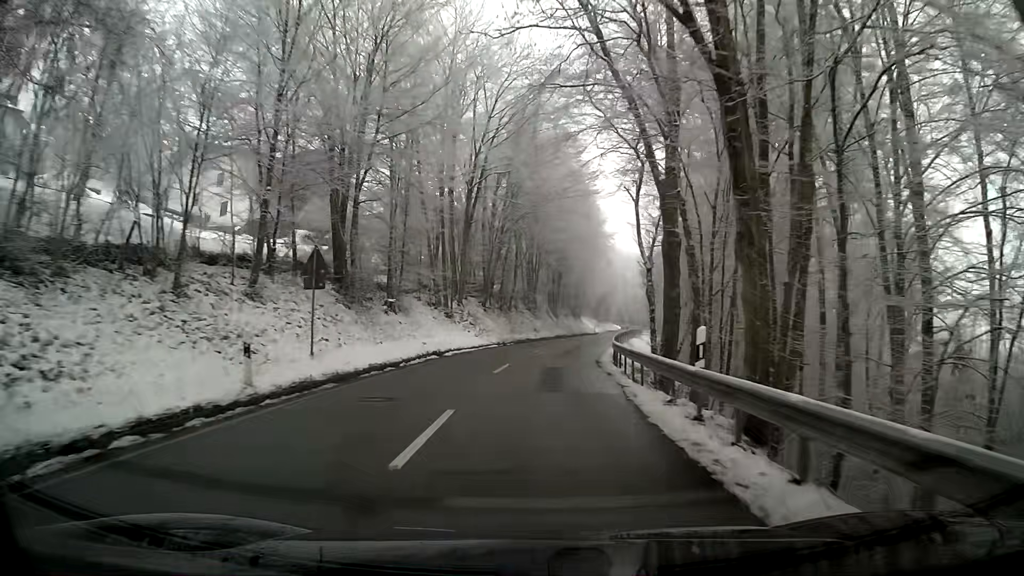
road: tertiary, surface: asphalt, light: Day
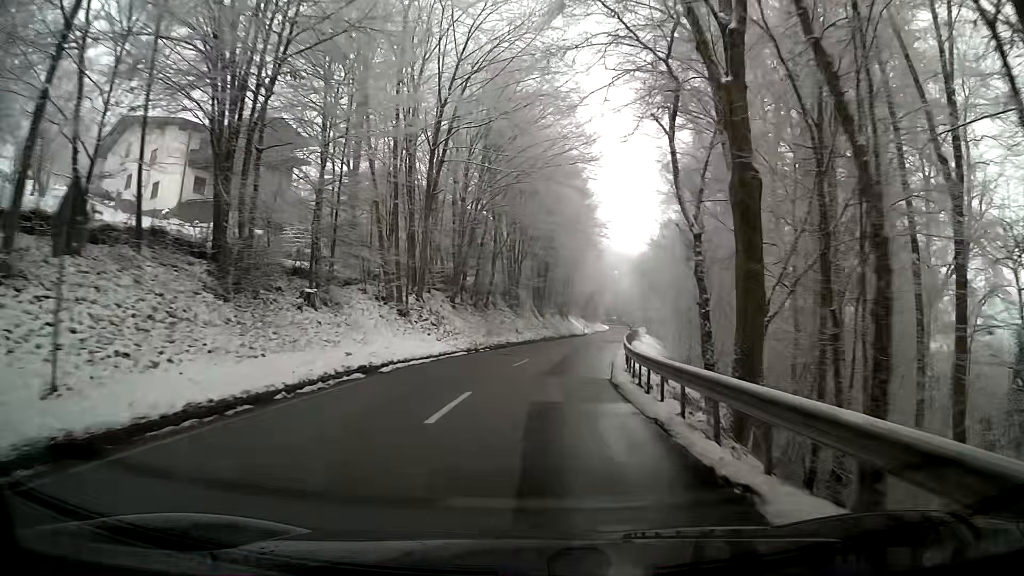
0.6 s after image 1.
(+0.1, +9.3) m; +1°
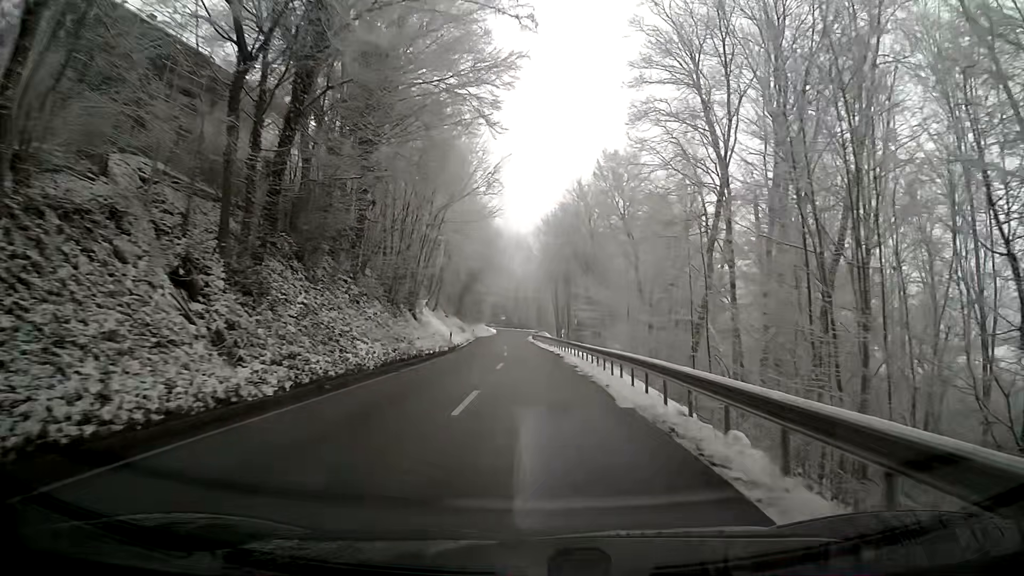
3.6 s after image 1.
(+4.3, +46.7) m; +9°
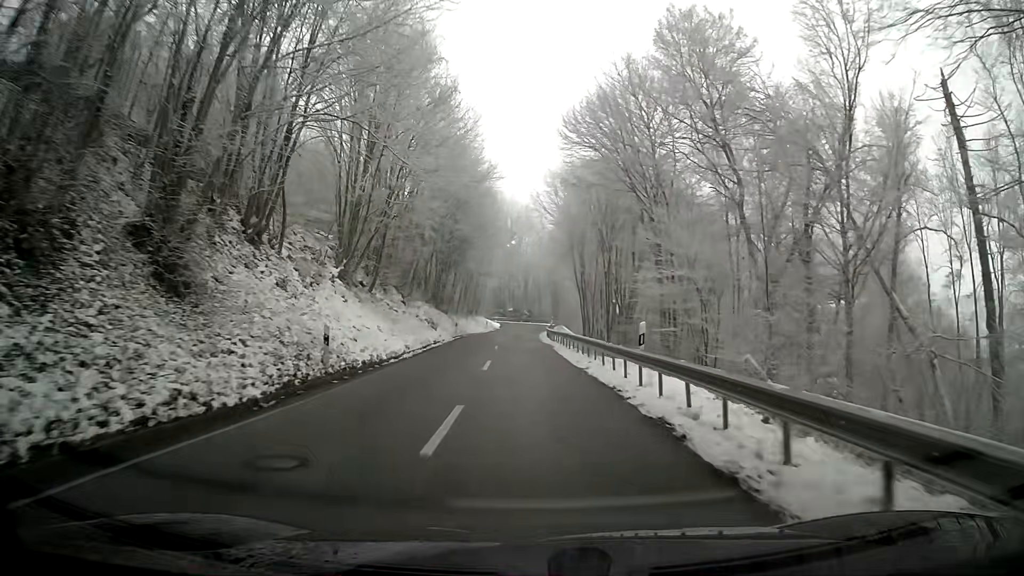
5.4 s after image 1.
(-0.3, +28.0) m; -2°
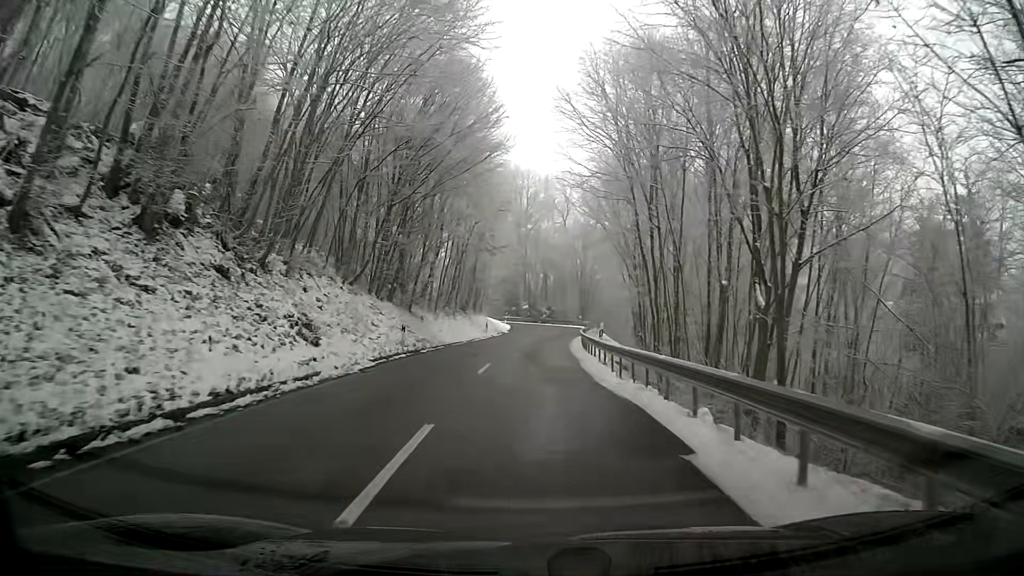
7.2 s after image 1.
(0.0, +26.7) m; -1°
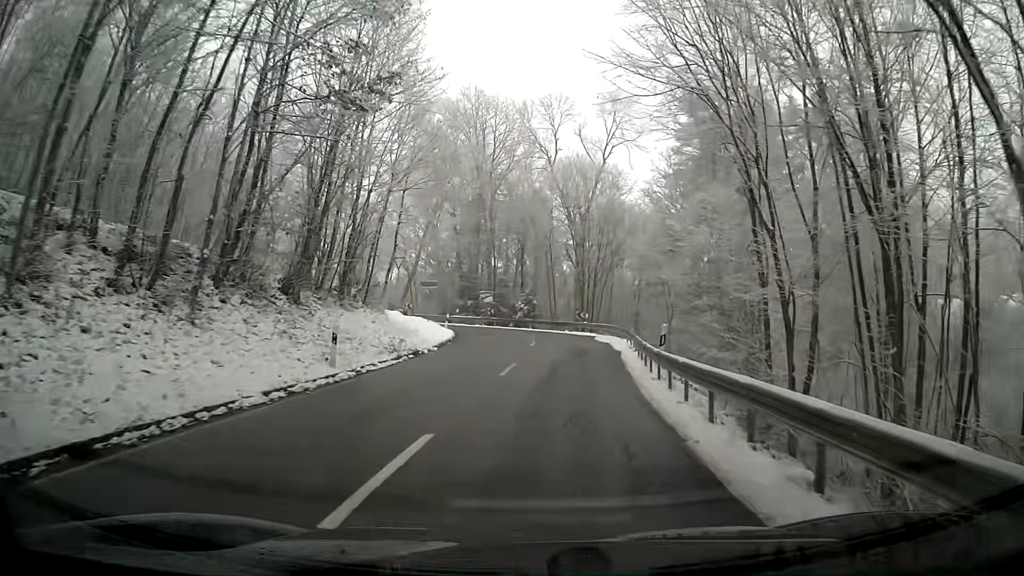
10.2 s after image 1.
(+0.9, +36.5) m; +3°
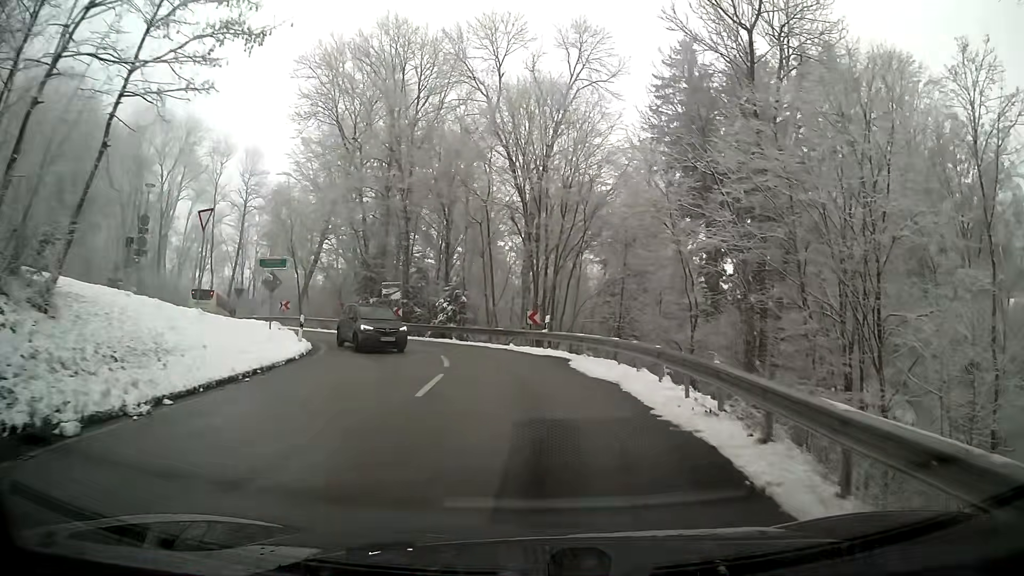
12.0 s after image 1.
(+0.5, +18.4) m; +4°
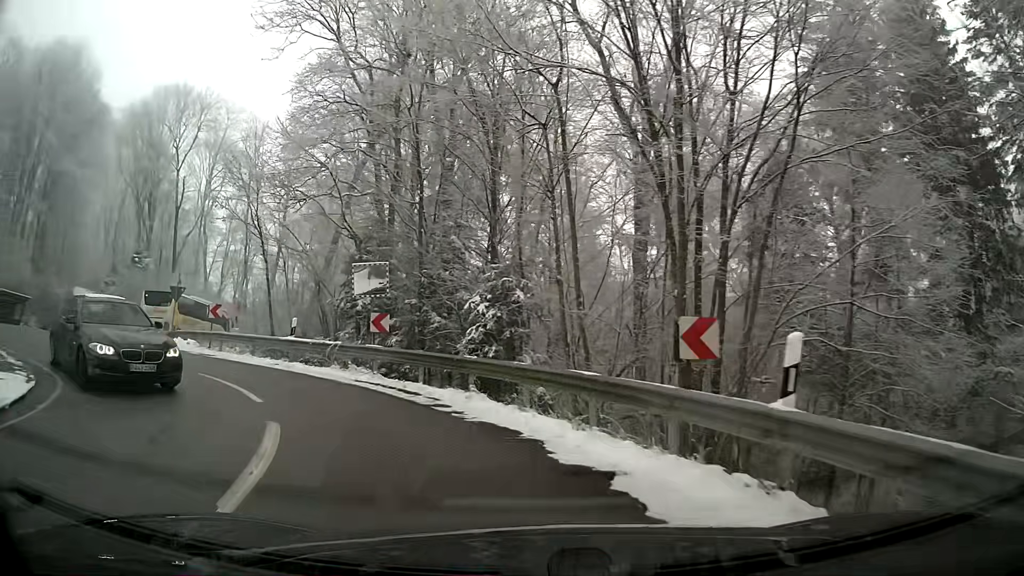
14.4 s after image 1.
(-1.0, +19.2) m; -13°
(-2, +10) (-9, +17) (-19, +18) (-27, +13) (-31, +4) (-34, -5) (-37, -15) (-40, -24) (-44, -34) (-48, -43) m
